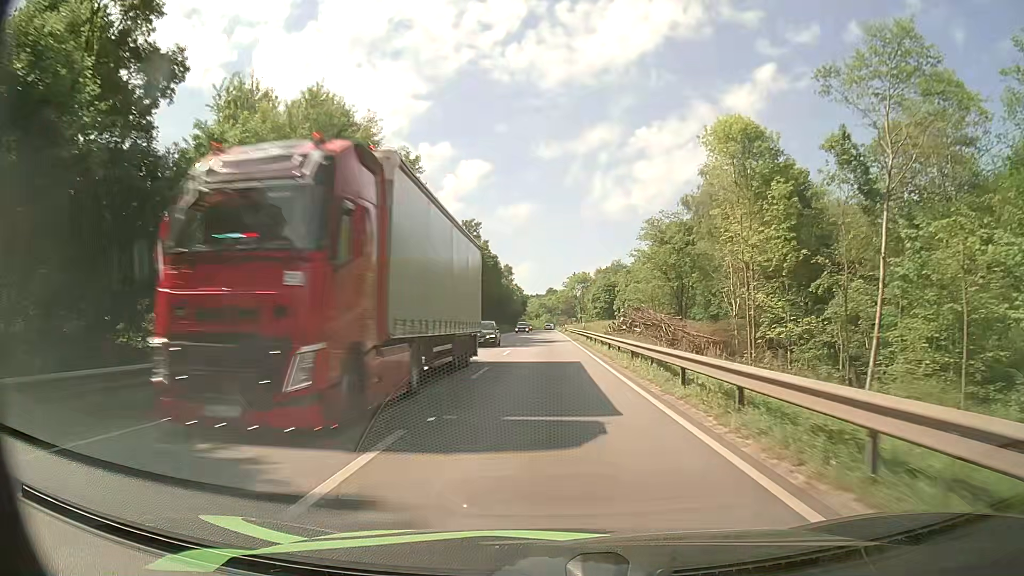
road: primary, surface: asphalt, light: Day
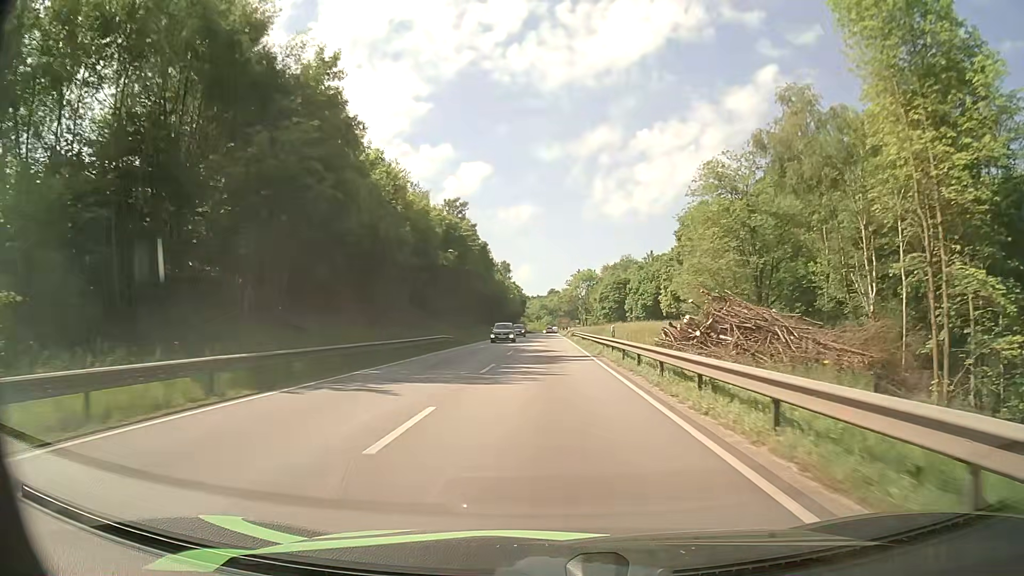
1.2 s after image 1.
(-0.1, +21.7) m; 0°
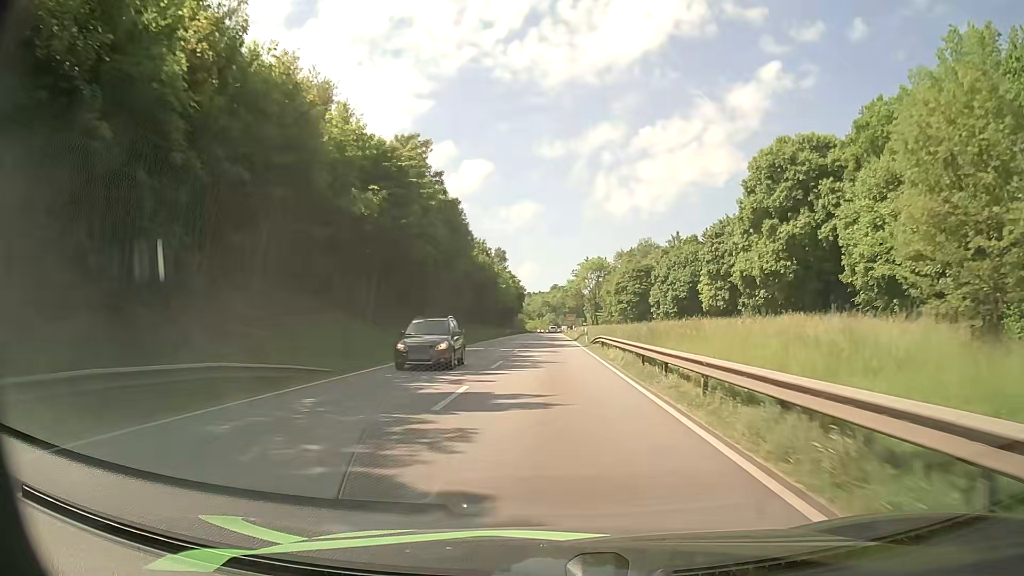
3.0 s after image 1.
(-0.1, +32.3) m; 0°
